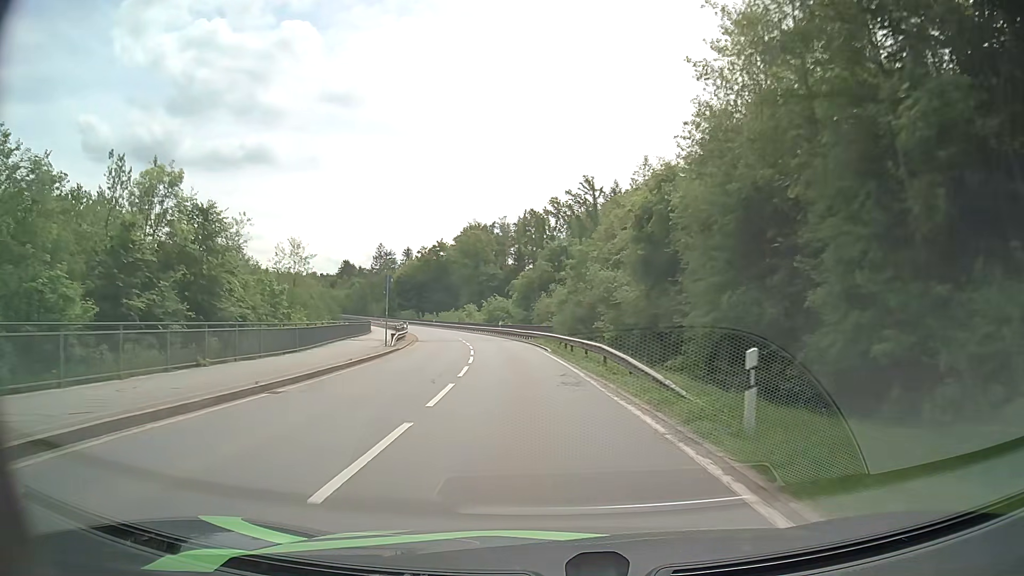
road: secondary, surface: asphalt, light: Day
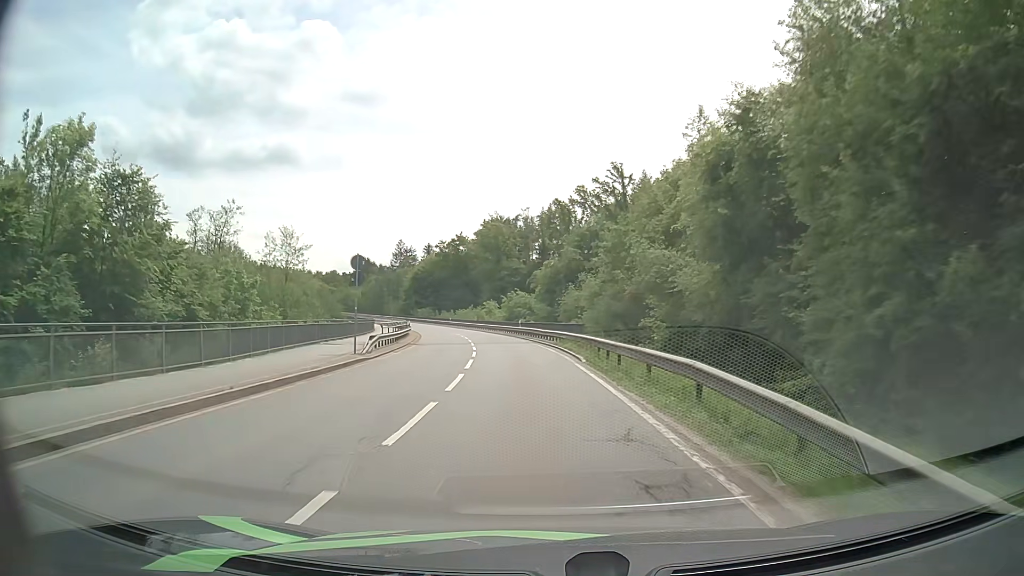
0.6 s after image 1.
(-0.1, +10.0) m; -2°
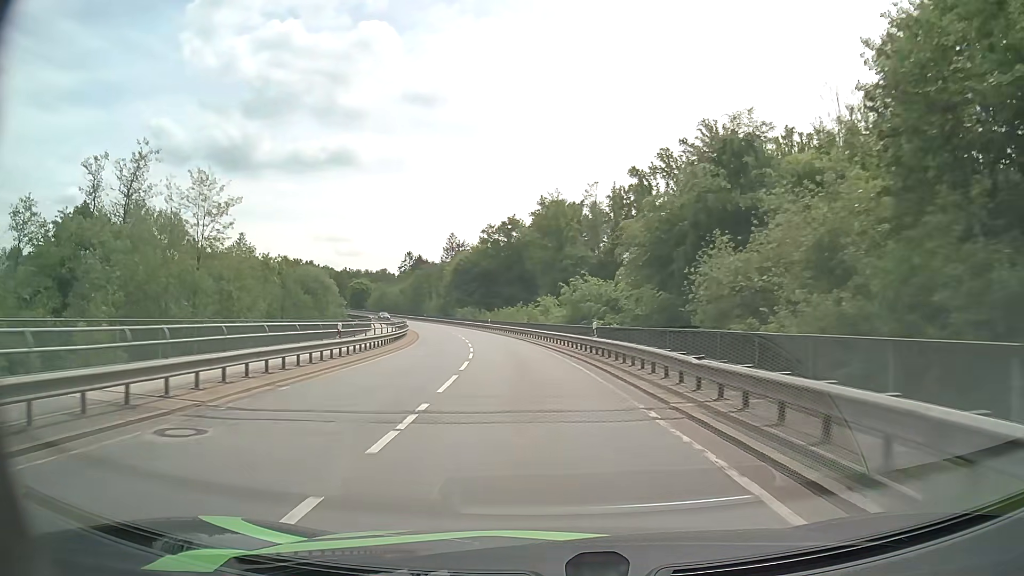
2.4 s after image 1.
(-1.6, +30.3) m; -6°
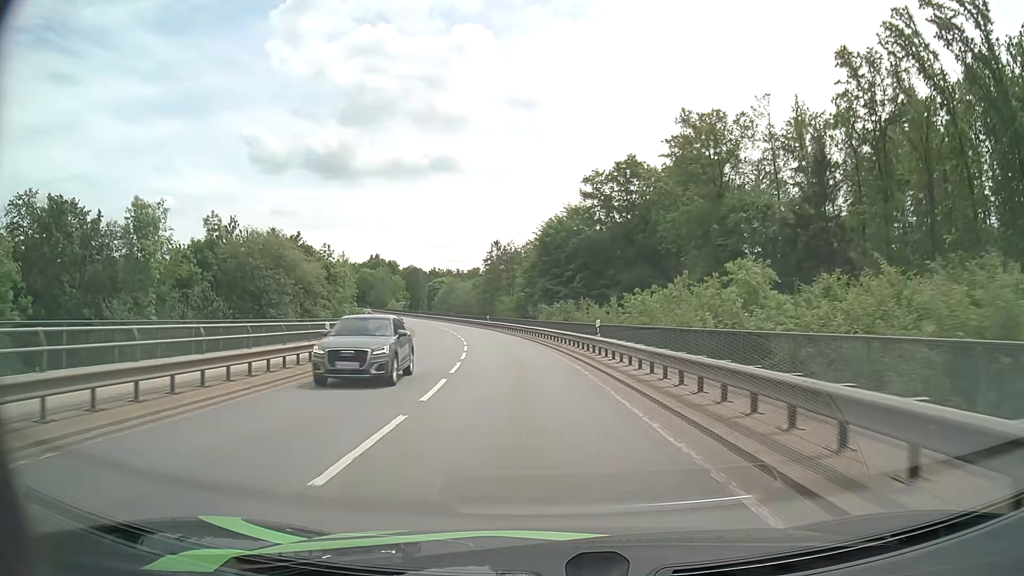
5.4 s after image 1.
(-4.0, +49.6) m; -9°
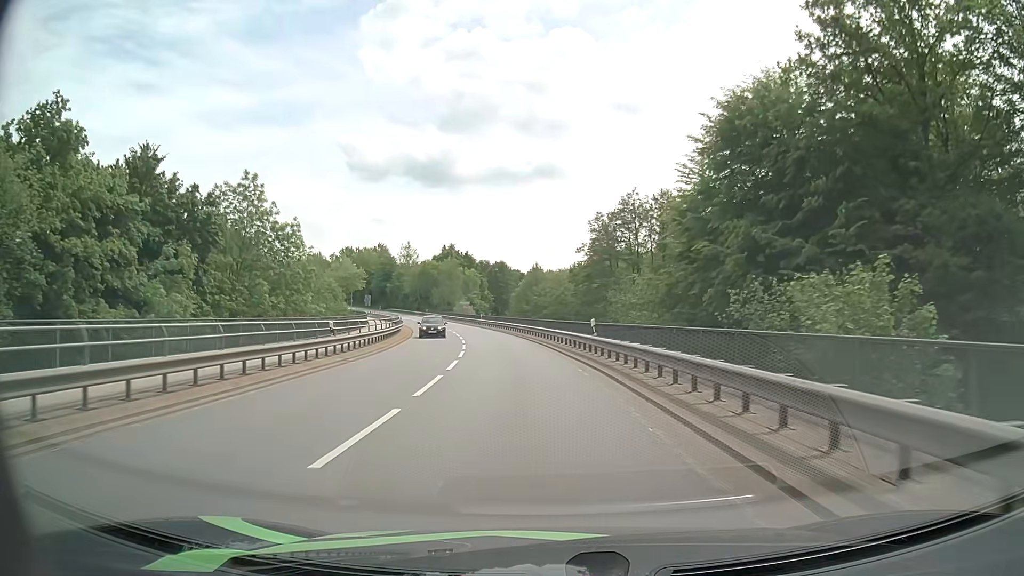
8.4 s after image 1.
(-4.0, +47.6) m; -9°
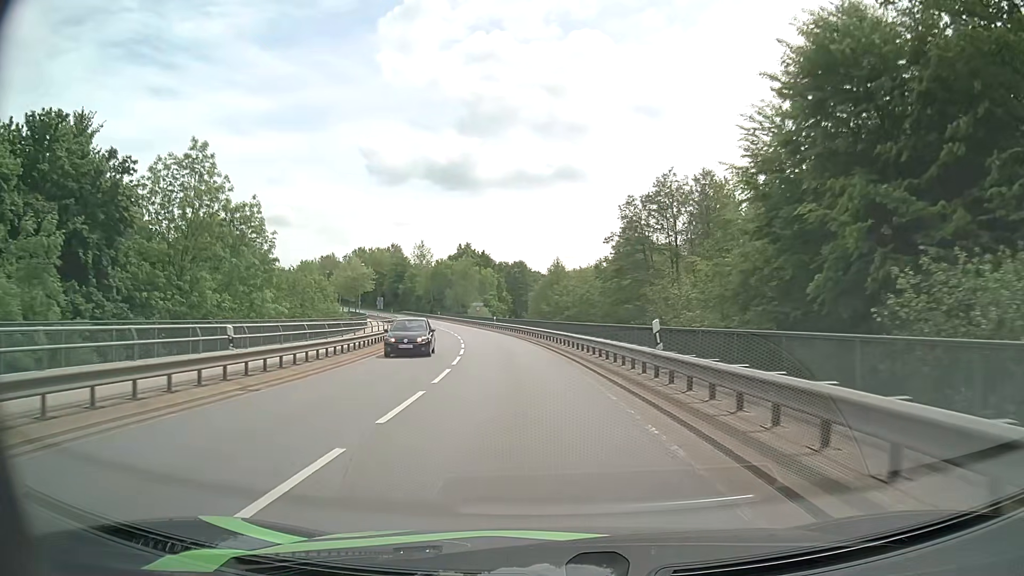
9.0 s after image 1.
(-0.2, +9.2) m; -2°
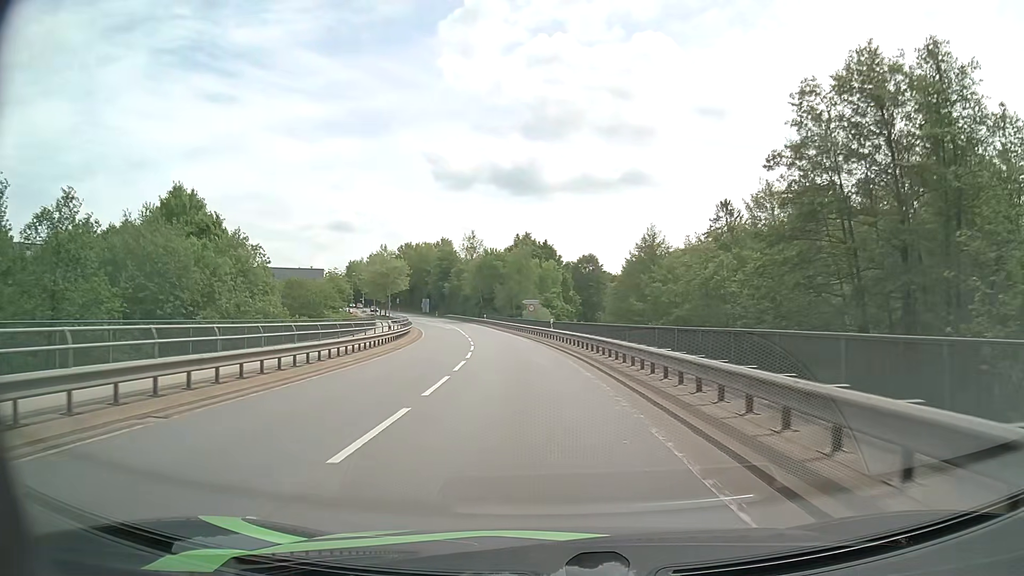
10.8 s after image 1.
(-1.3, +26.7) m; -6°
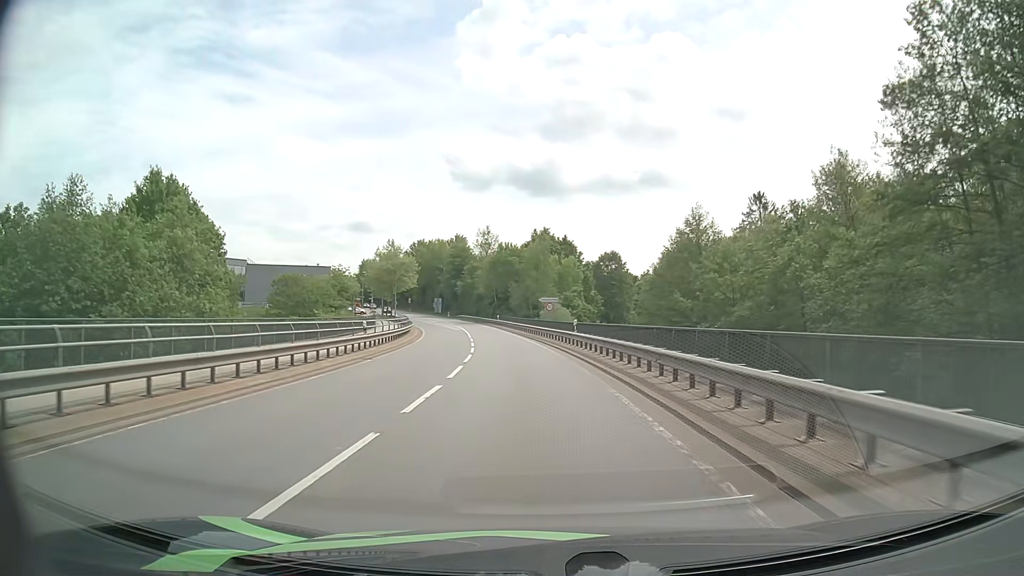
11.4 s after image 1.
(-0.2, +8.5) m; -2°
